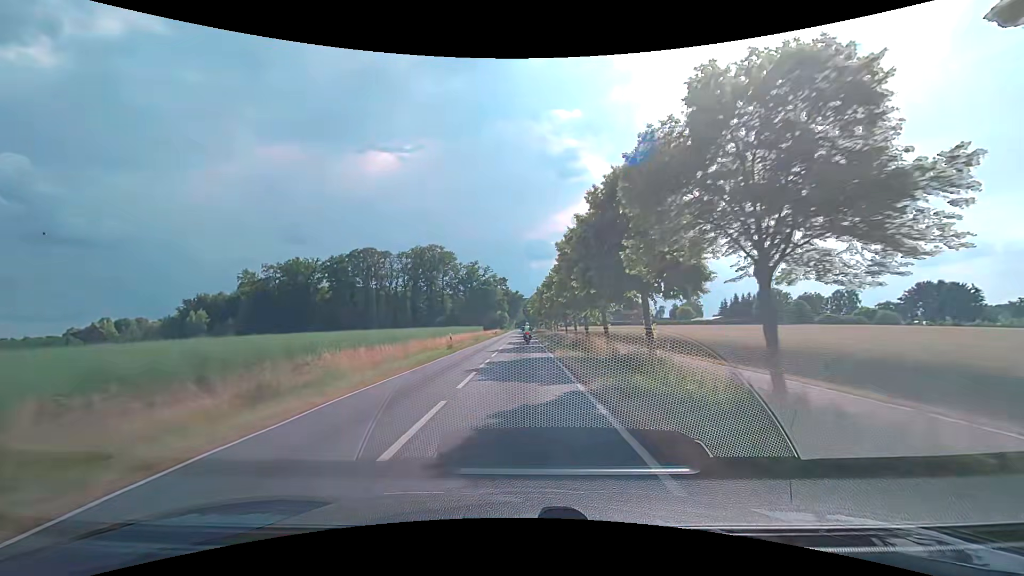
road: secondary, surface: asphalt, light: Day
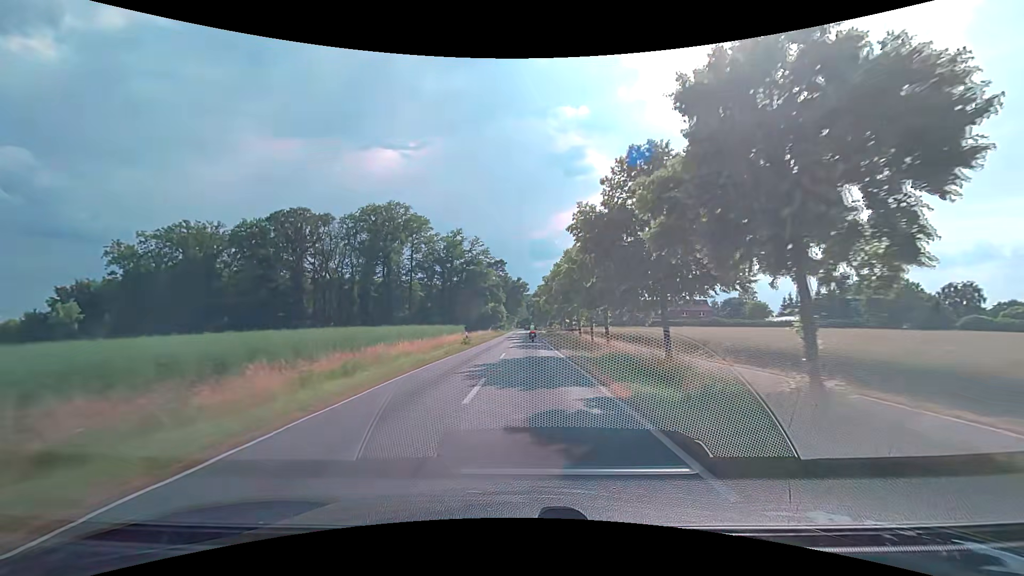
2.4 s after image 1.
(-0.2, +51.1) m; 0°
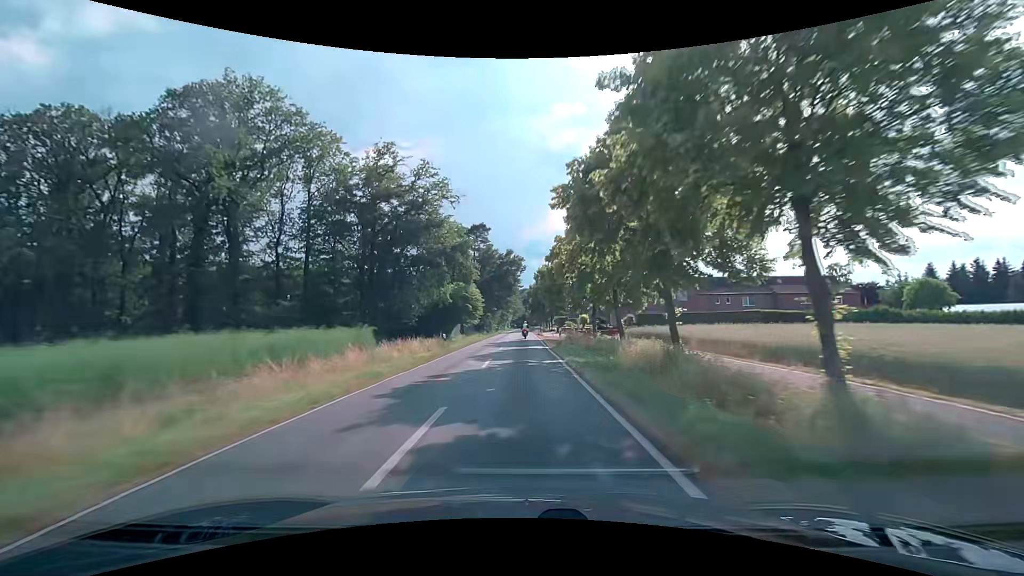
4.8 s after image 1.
(+0.7, +52.2) m; +1°
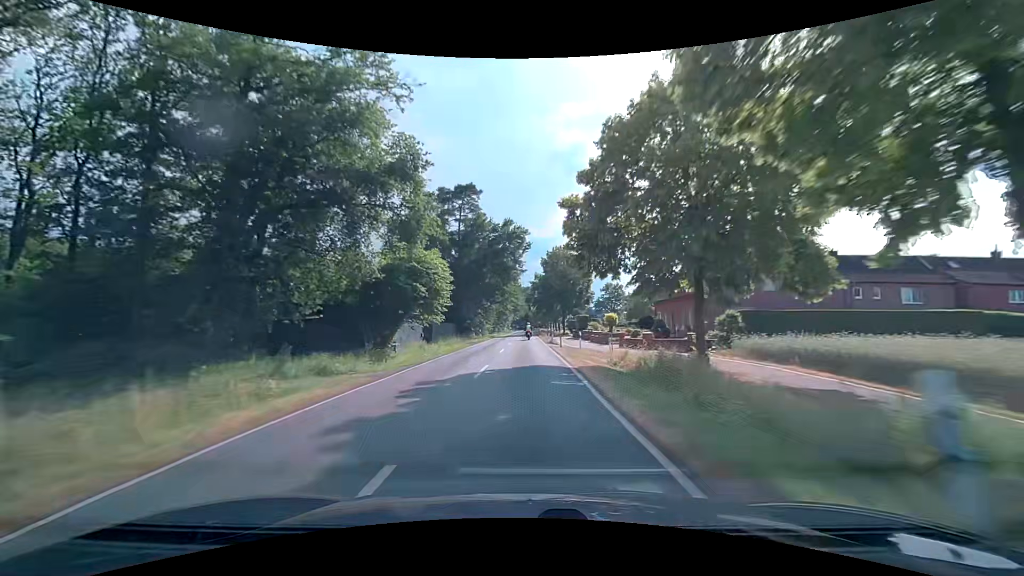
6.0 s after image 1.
(-0.2, +27.5) m; 0°
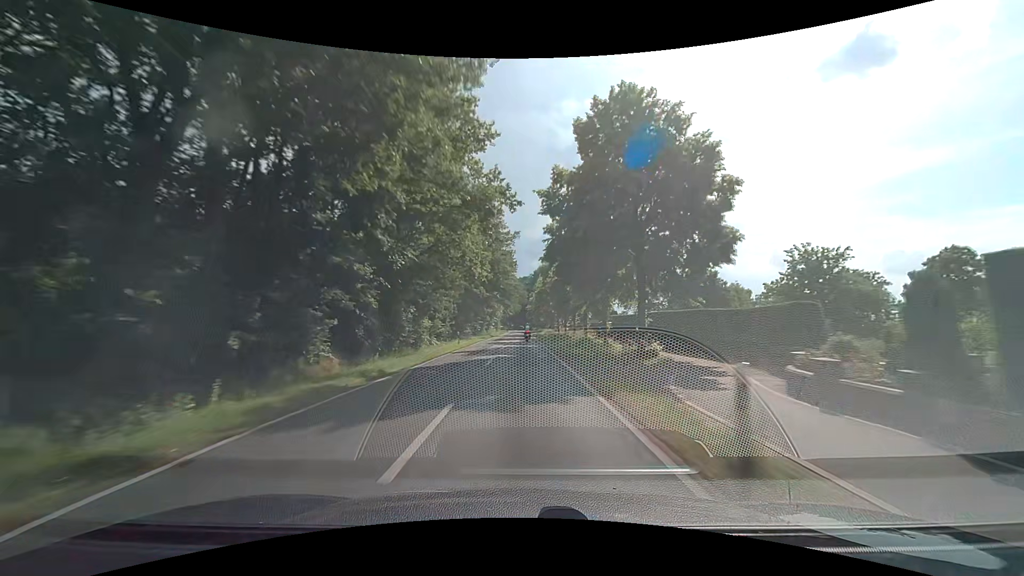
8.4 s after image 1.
(0.0, +56.2) m; 0°
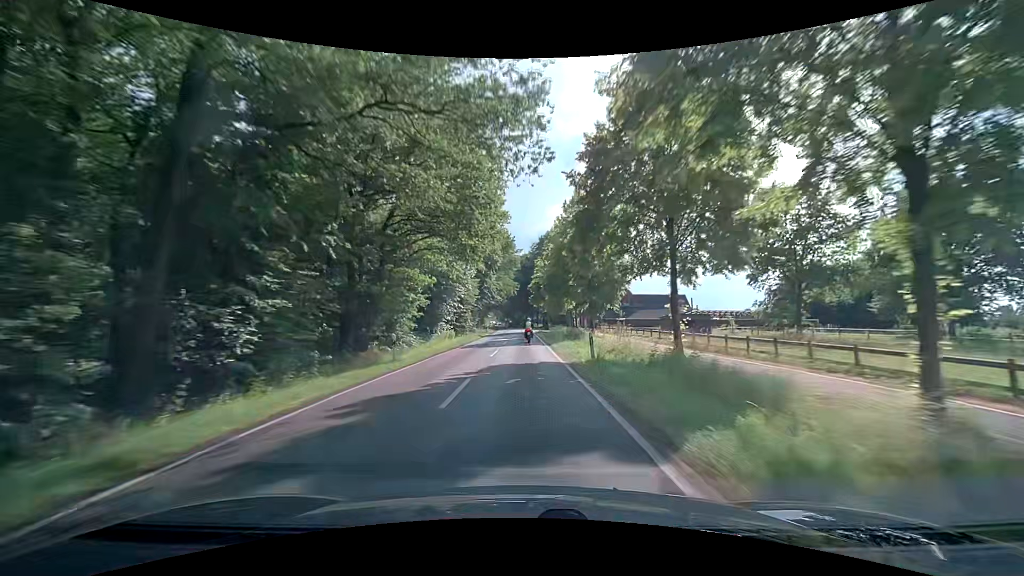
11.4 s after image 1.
(-0.1, +67.9) m; 0°
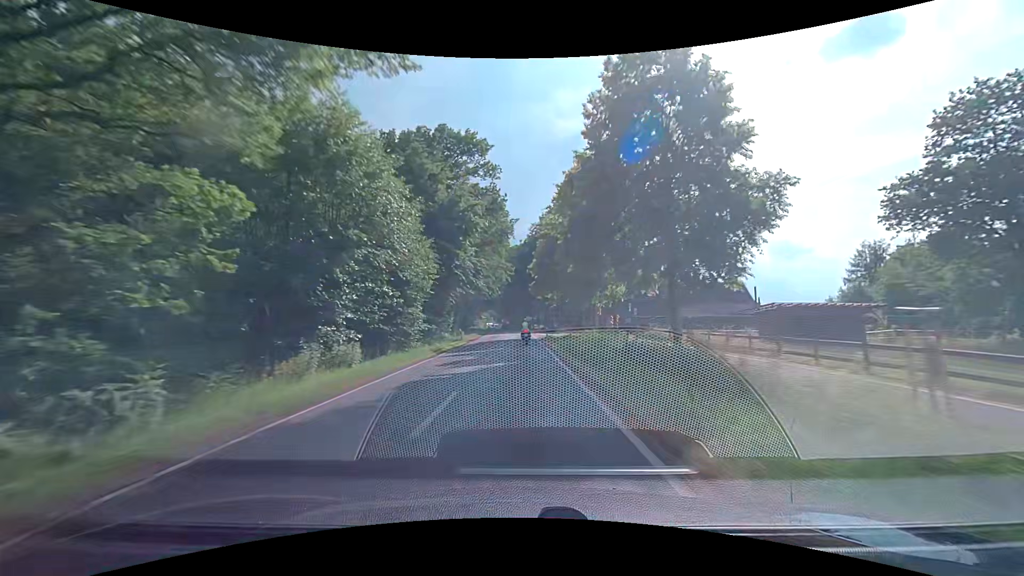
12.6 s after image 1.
(0.0, +25.6) m; 0°
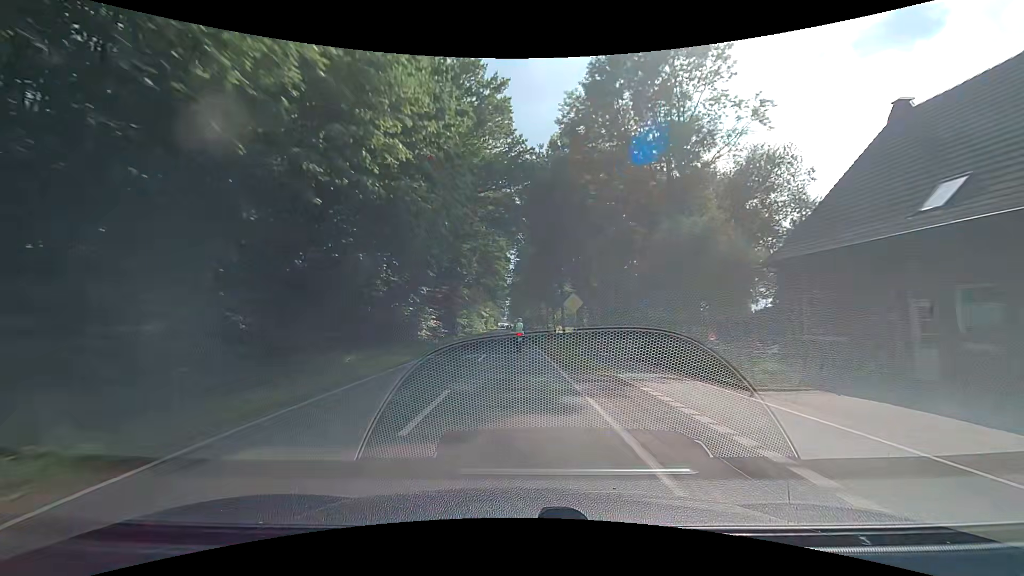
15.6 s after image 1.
(-0.3, +59.5) m; -1°
(0, +10) (0, +20) (-1, +30) (-1, +40) (-2, +50) (-2, +60) (-2, +70) (-2, +80) (-3, +90) (-3, +100) m
